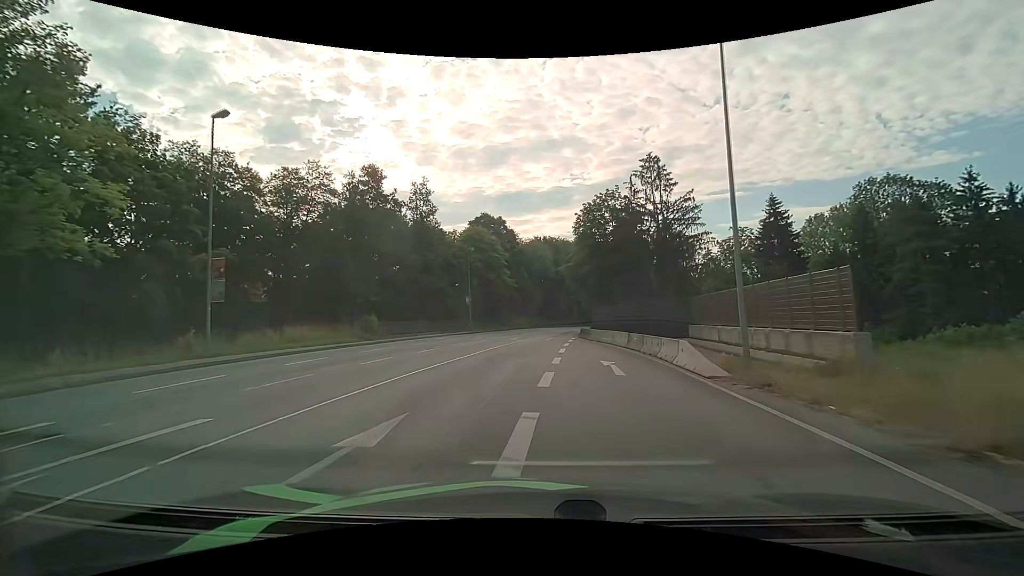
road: primary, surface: asphalt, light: Day
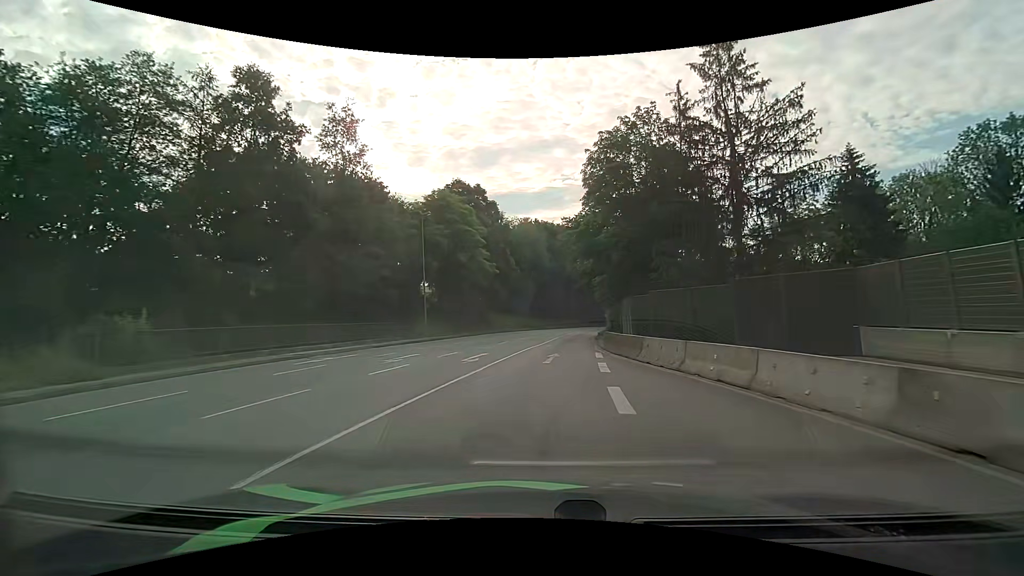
(0.0, +21.4) m; +1°
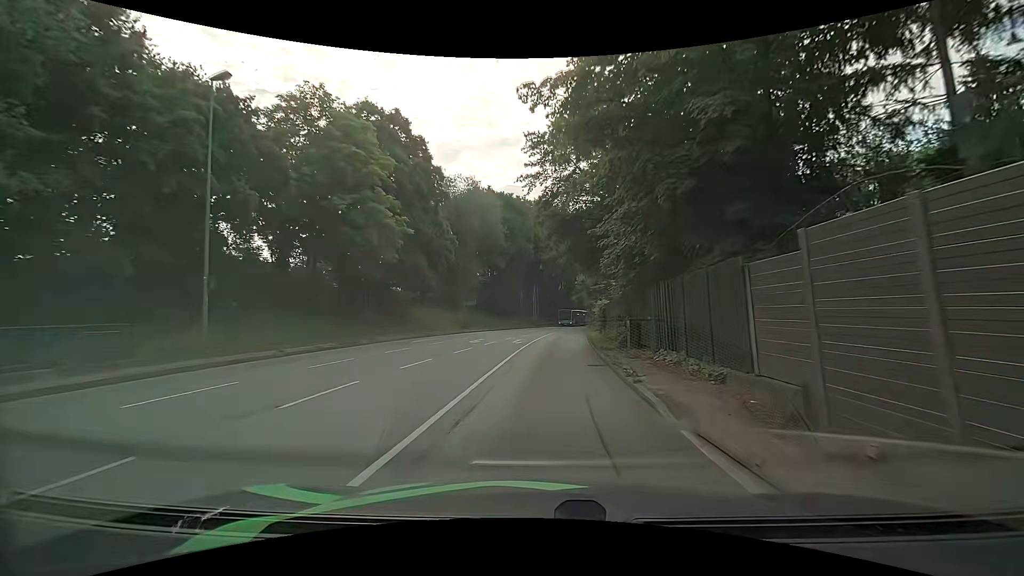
(+0.8, +23.0) m; +5°
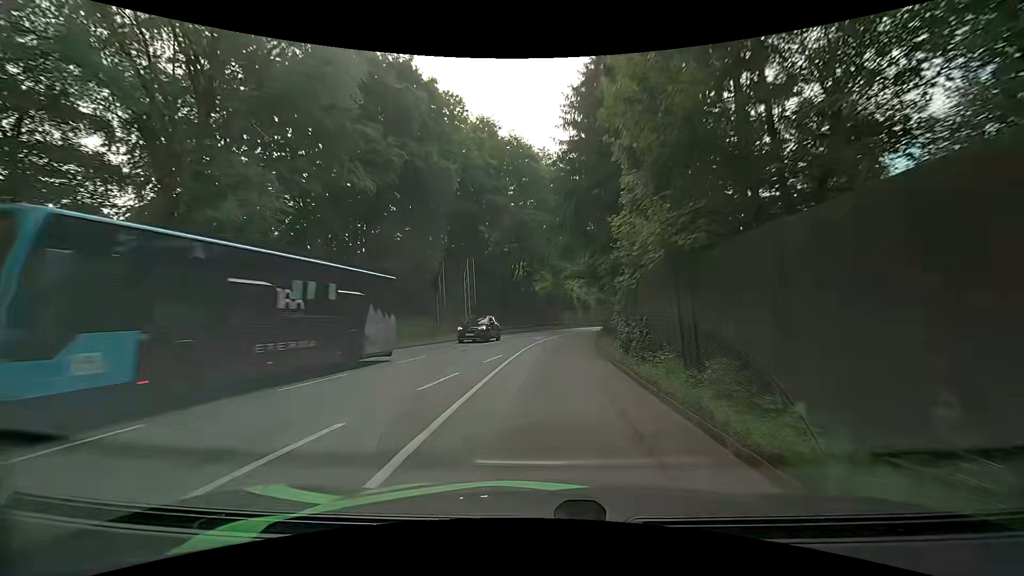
(+1.6, +40.0) m; +5°
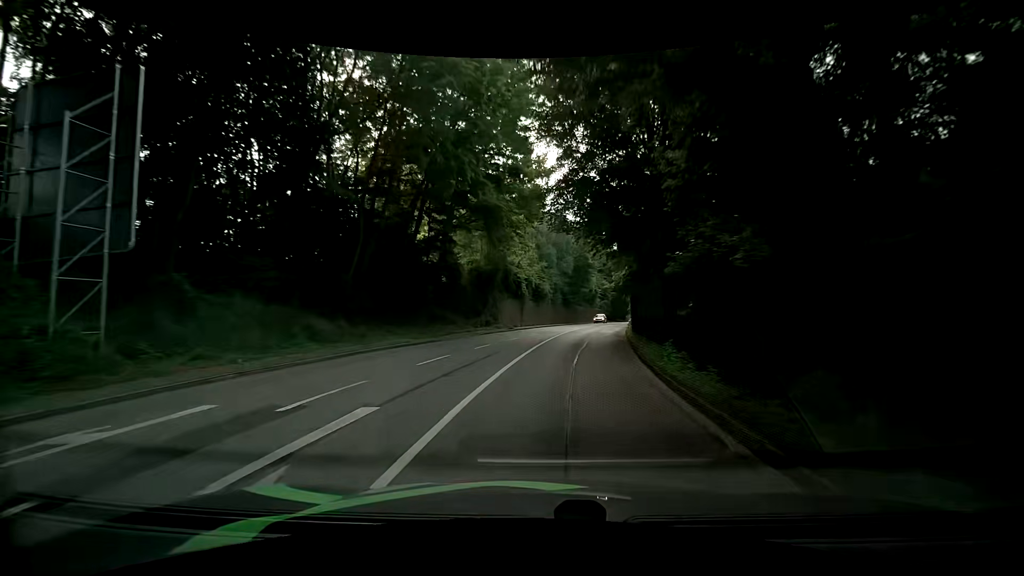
(+1.2, +32.6) m; +5°
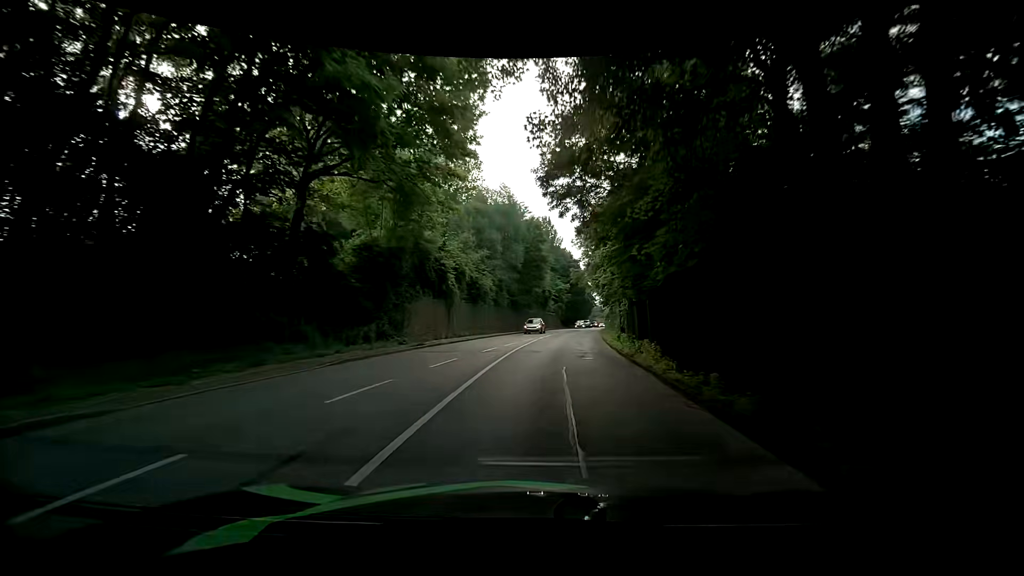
(+1.2, +16.6) m; +7°
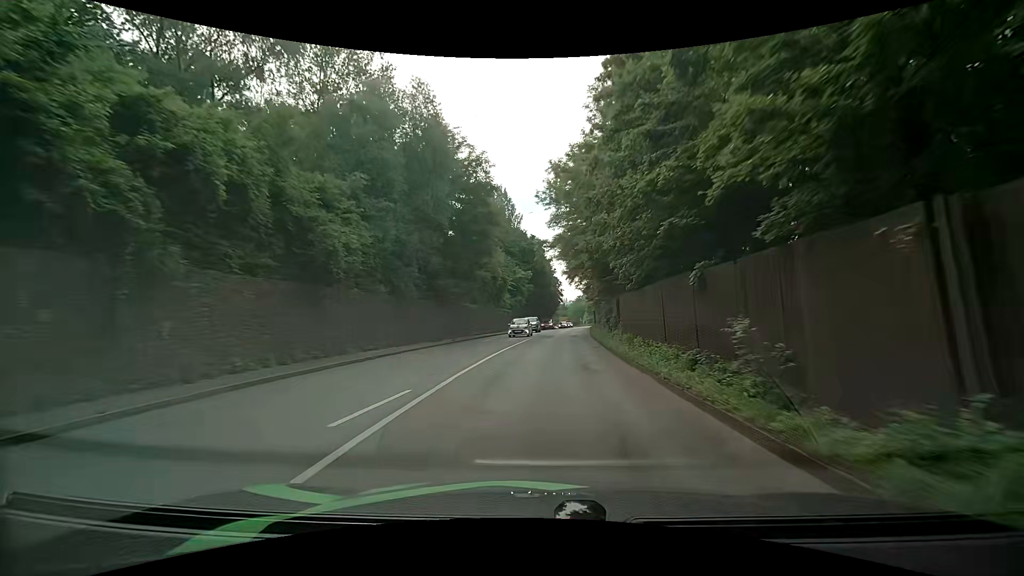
(+0.8, +25.5) m; +4°
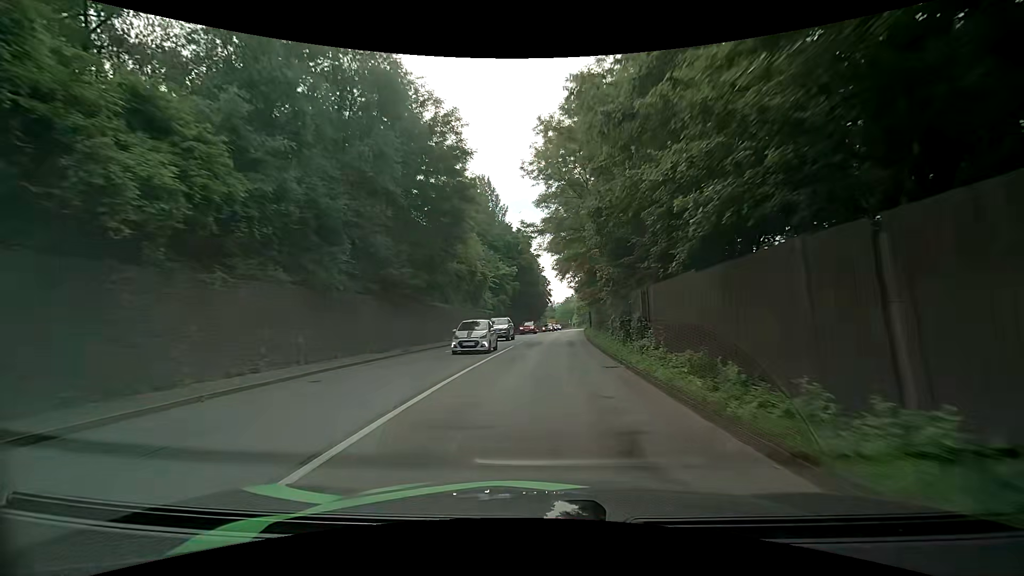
(+0.2, +8.6) m; +2°
(0, +10) (0, +20) (+1, +30) (+1, +40) (+2, +50) (+3, +60) (+4, +70) (+5, +80) (+6, +90) (+7, +100) m
